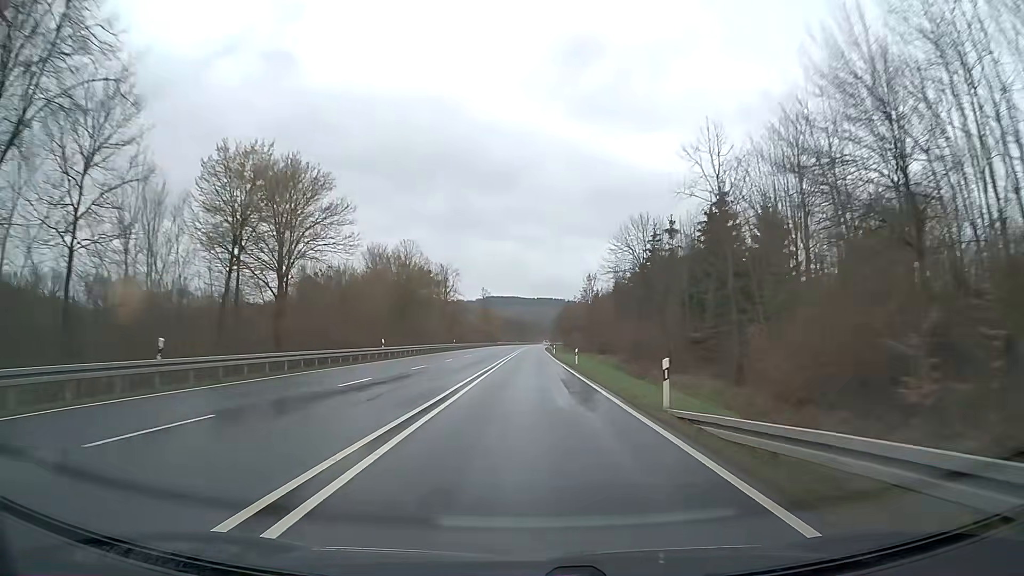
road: primary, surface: asphalt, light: Day
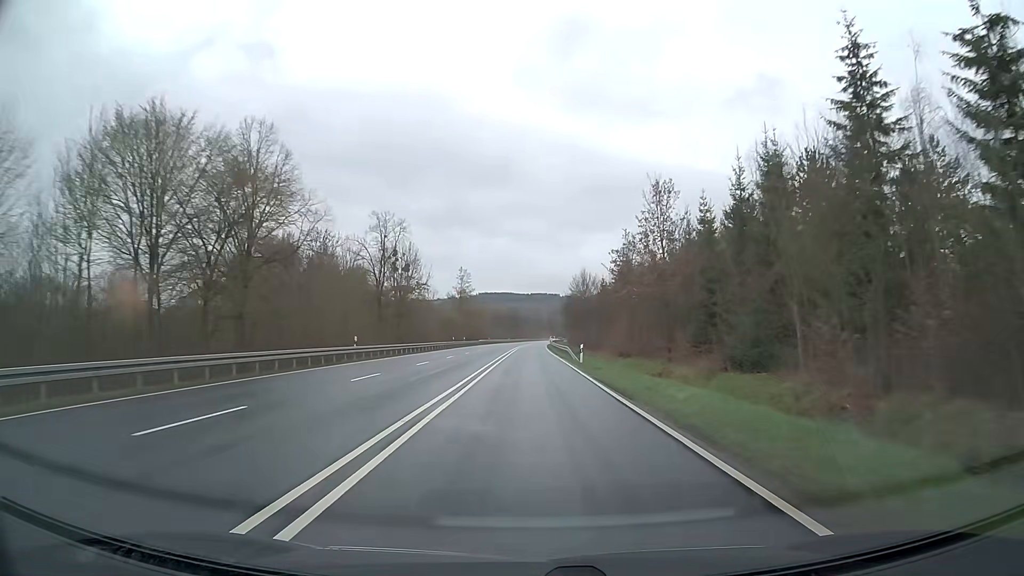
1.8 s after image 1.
(0.0, +47.4) m; 0°
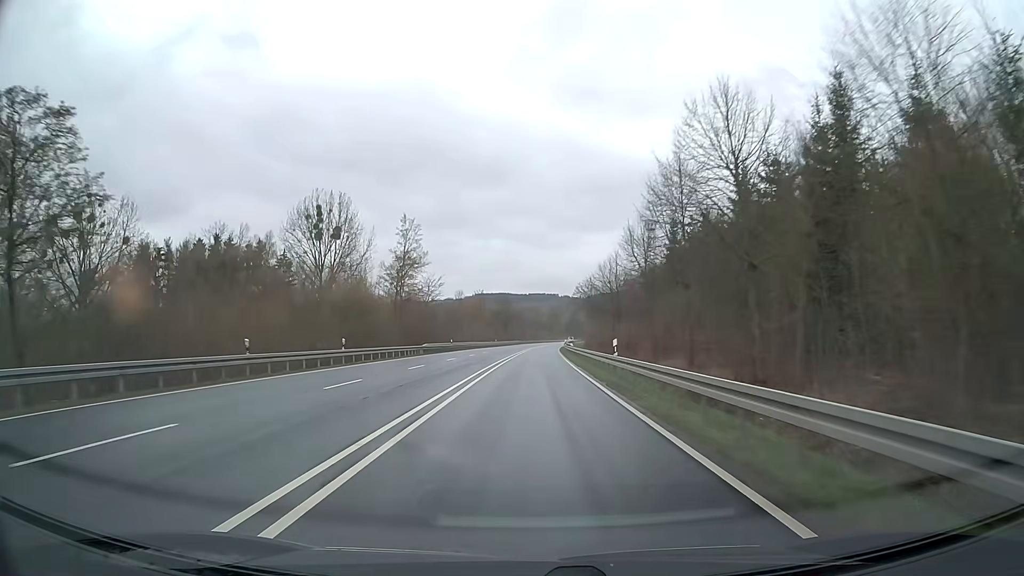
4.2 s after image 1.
(+0.1, +63.2) m; 0°
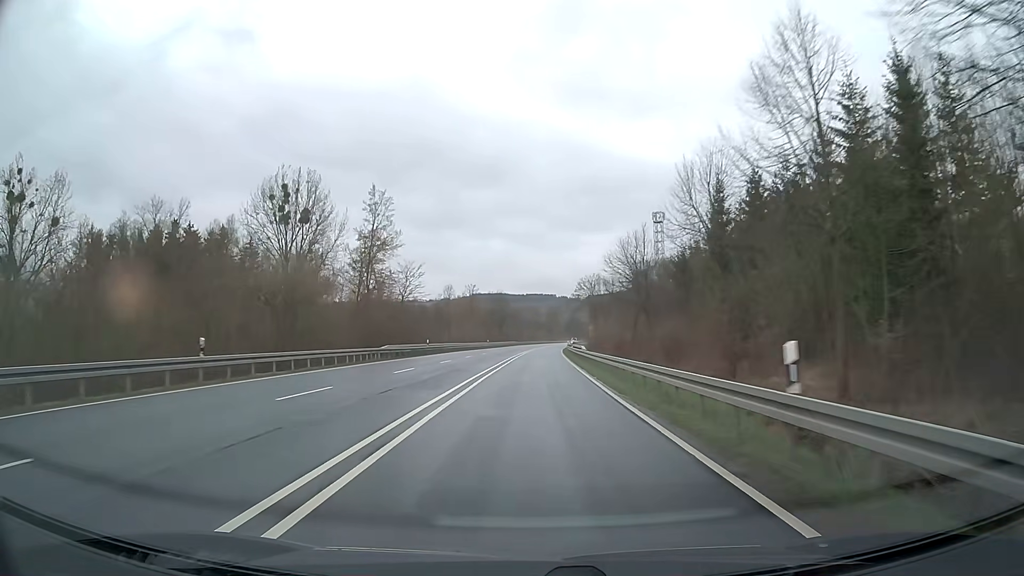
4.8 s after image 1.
(0.0, +15.8) m; 0°
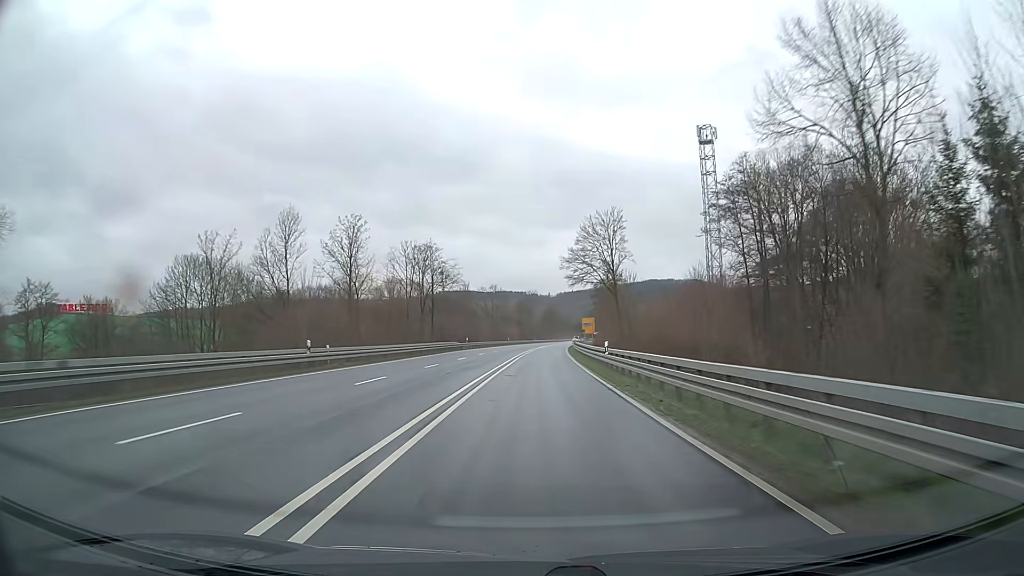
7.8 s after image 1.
(+1.6, +78.9) m; +3°
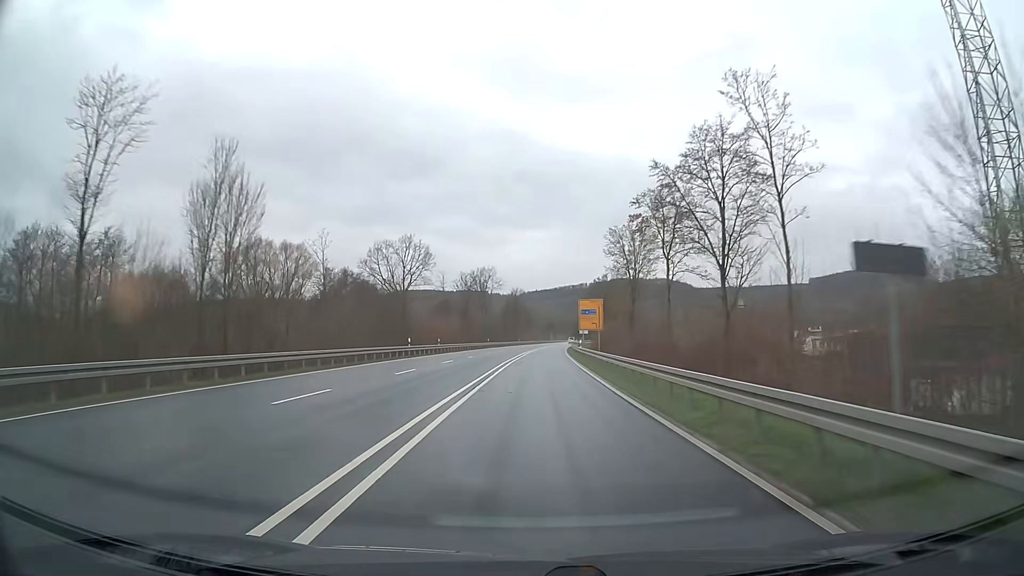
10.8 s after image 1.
(+2.1, +78.9) m; +3°
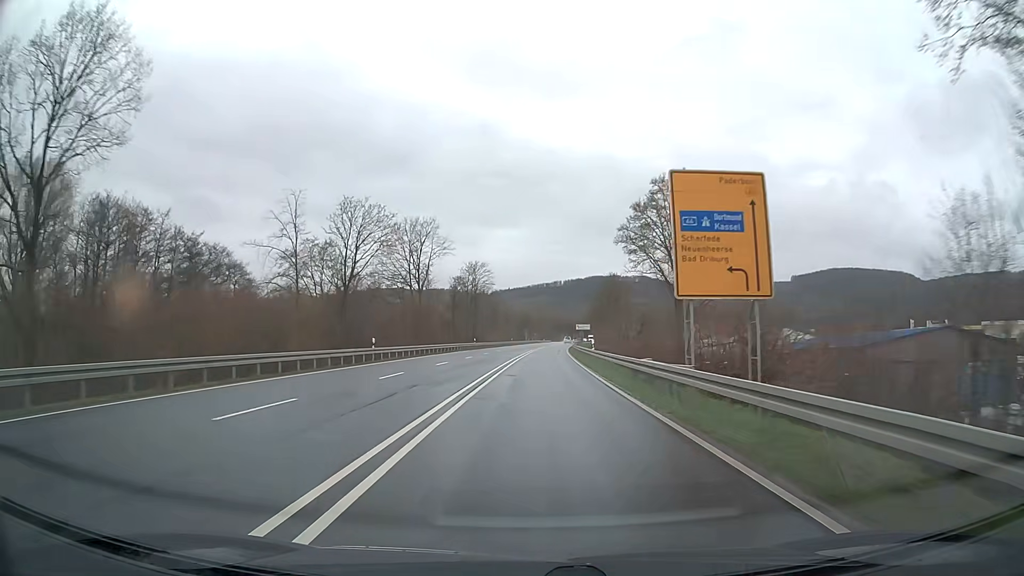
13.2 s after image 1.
(+1.4, +63.1) m; +2°
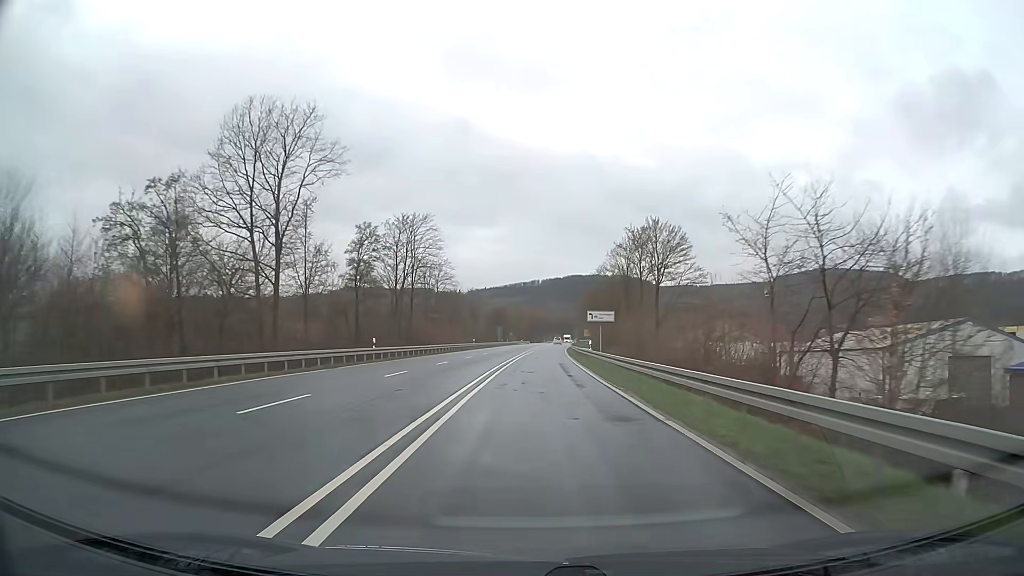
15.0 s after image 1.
(+0.8, +47.4) m; +2°
(0, +10) (0, +20) (0, +30) (+1, +40) (+1, +50) (+1, +60) (+2, +70) (+2, +80) (+3, +90) (+3, +100) m
